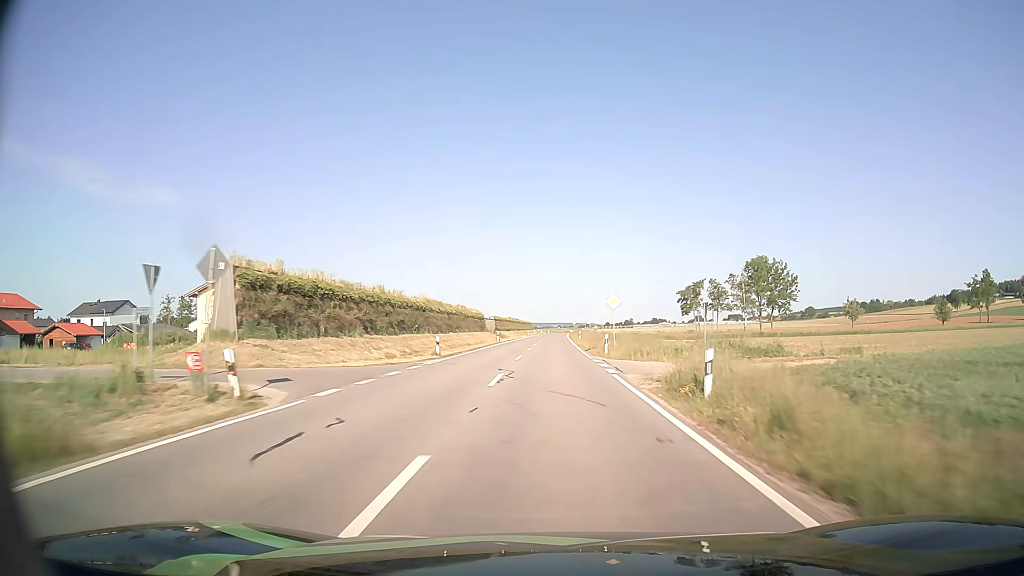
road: tertiary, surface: asphalt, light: Day
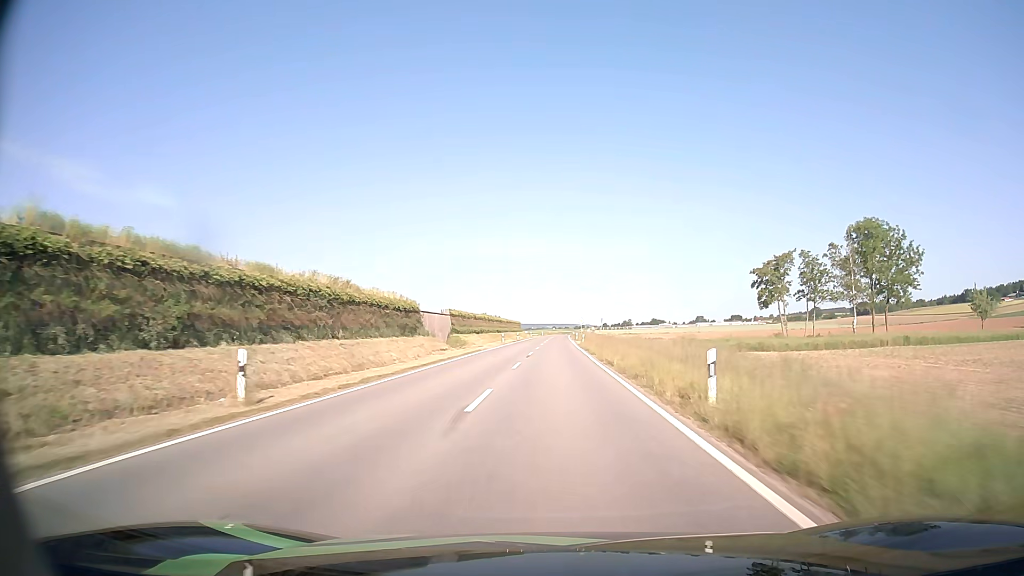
(+0.2, +54.4) m; 0°
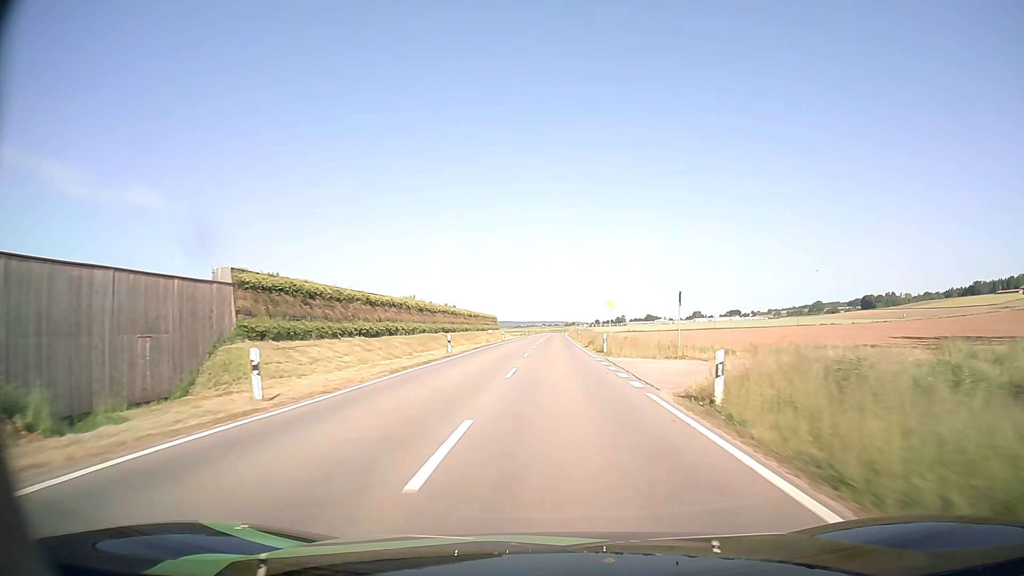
(+0.3, +55.5) m; +1°
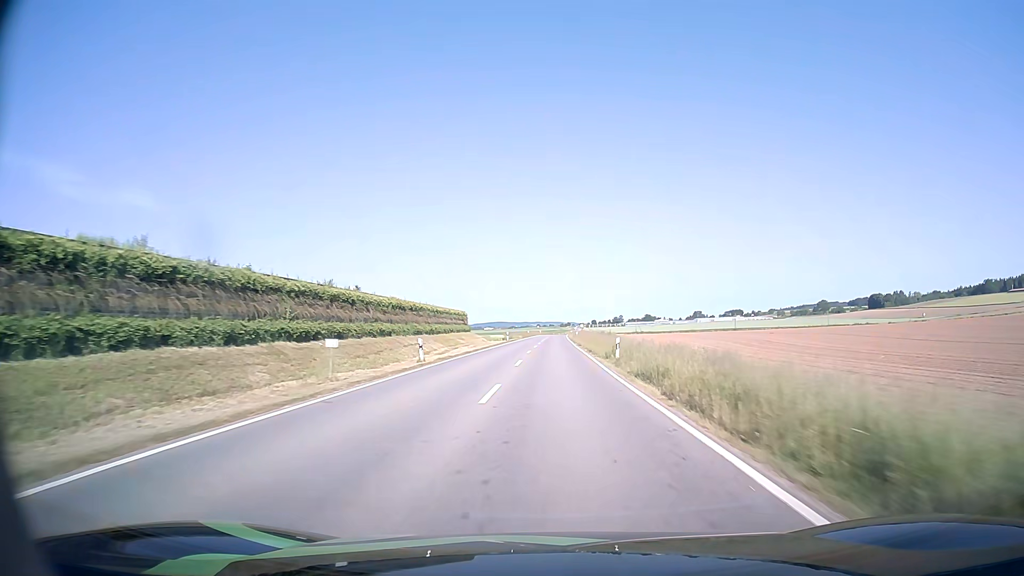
(+0.1, +42.9) m; 0°
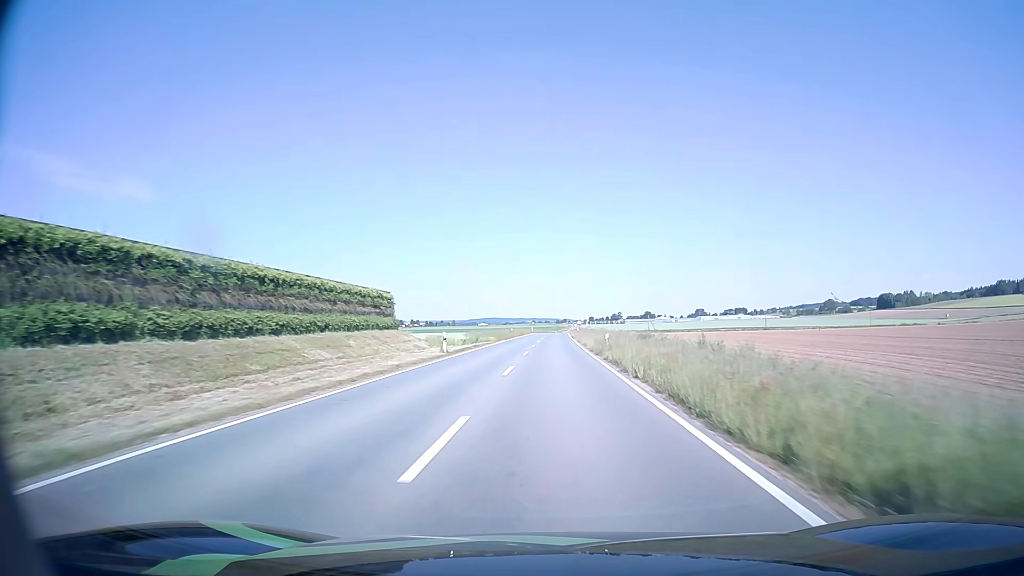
(+0.1, +43.6) m; 0°
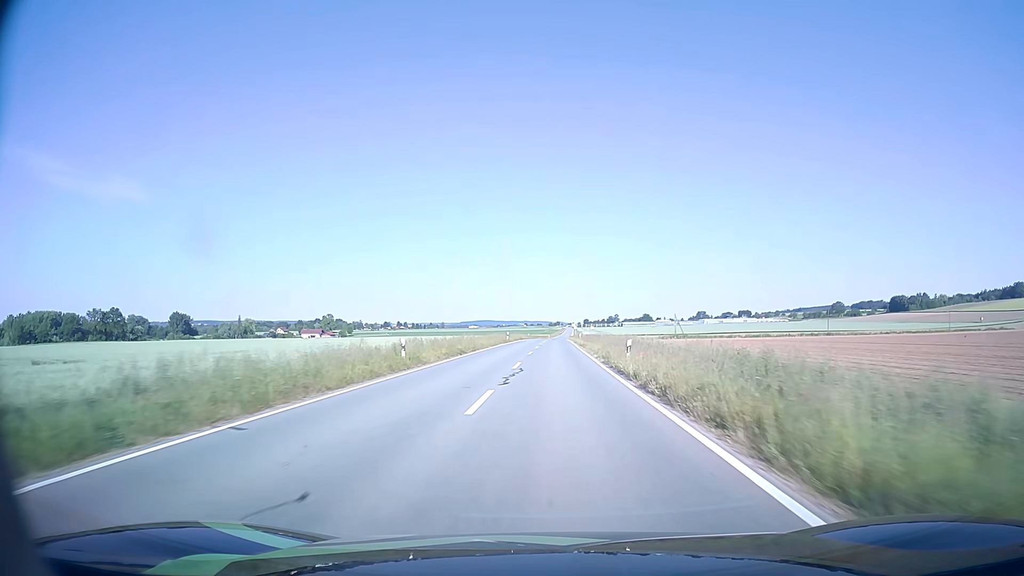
(+0.5, +57.8) m; +1°
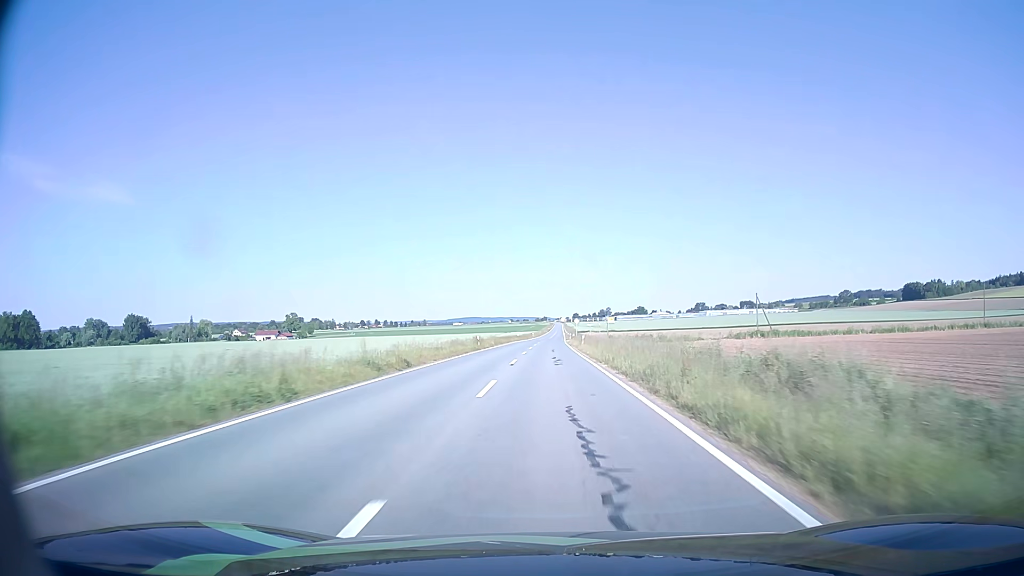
(+0.7, +72.0) m; +1°
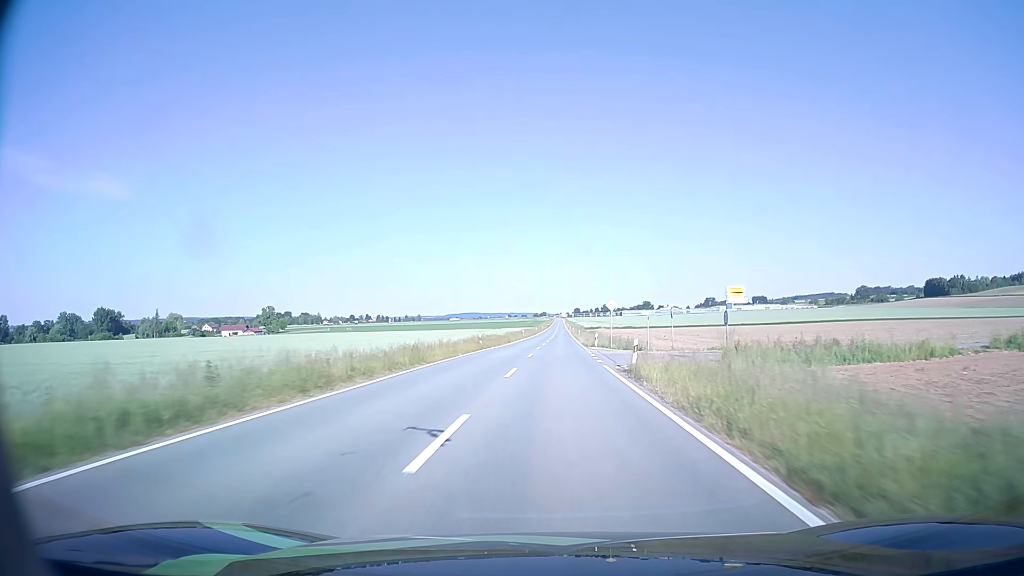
(-0.1, +56.7) m; 0°
(0, +10) (0, +20) (0, +30) (0, +40) (+1, +50) (+1, +60) (+1, +70) (+1, +80) (+2, +90) (+2, +100) m
